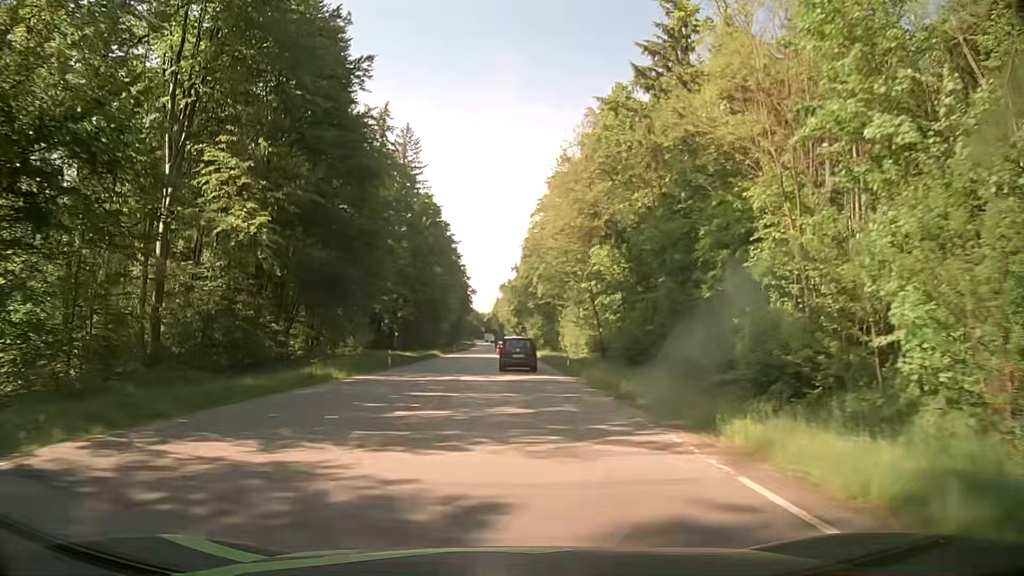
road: secondary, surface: asphalt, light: Day
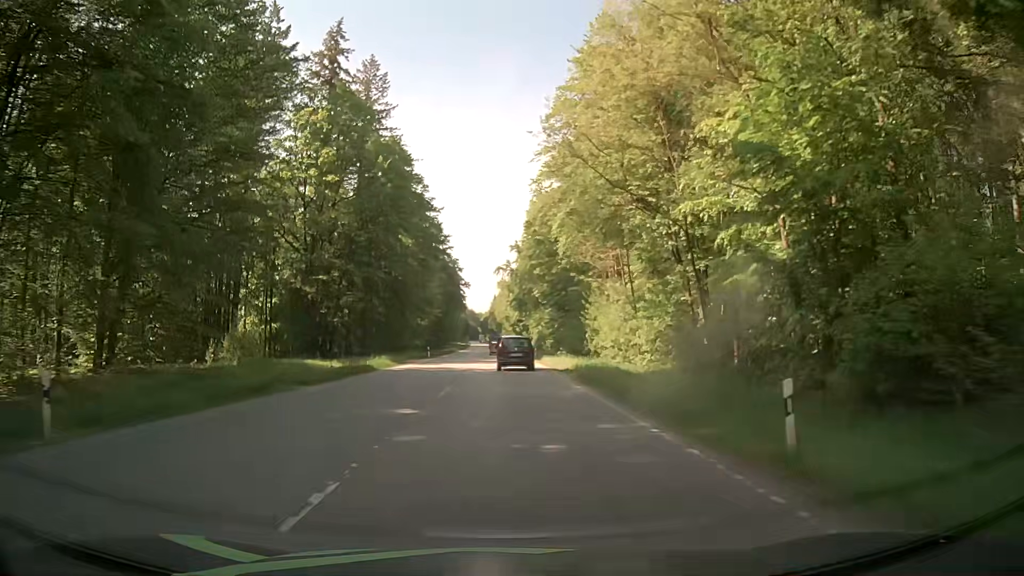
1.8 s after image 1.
(0.0, +31.1) m; 0°
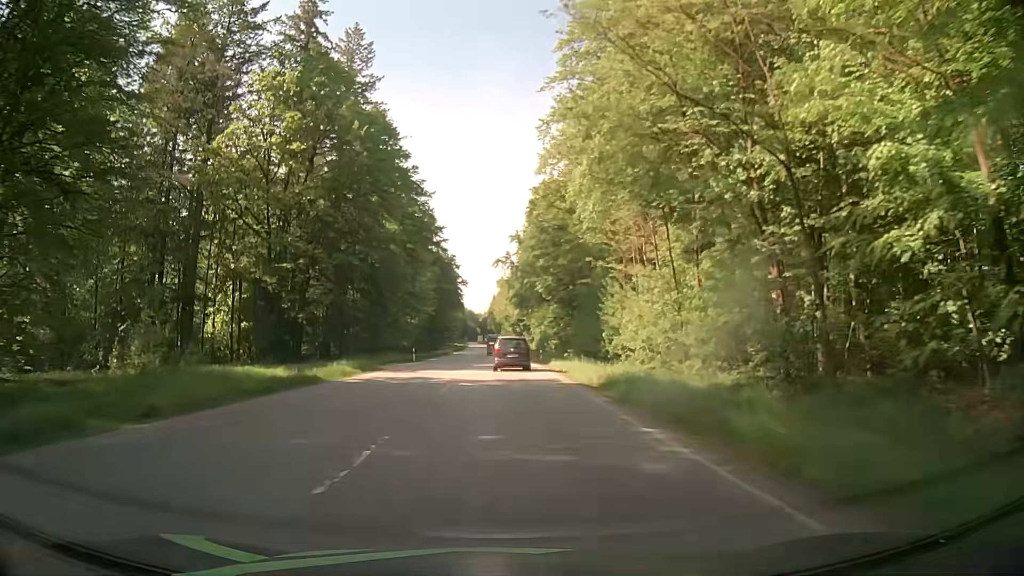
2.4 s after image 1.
(0.0, +10.4) m; +1°
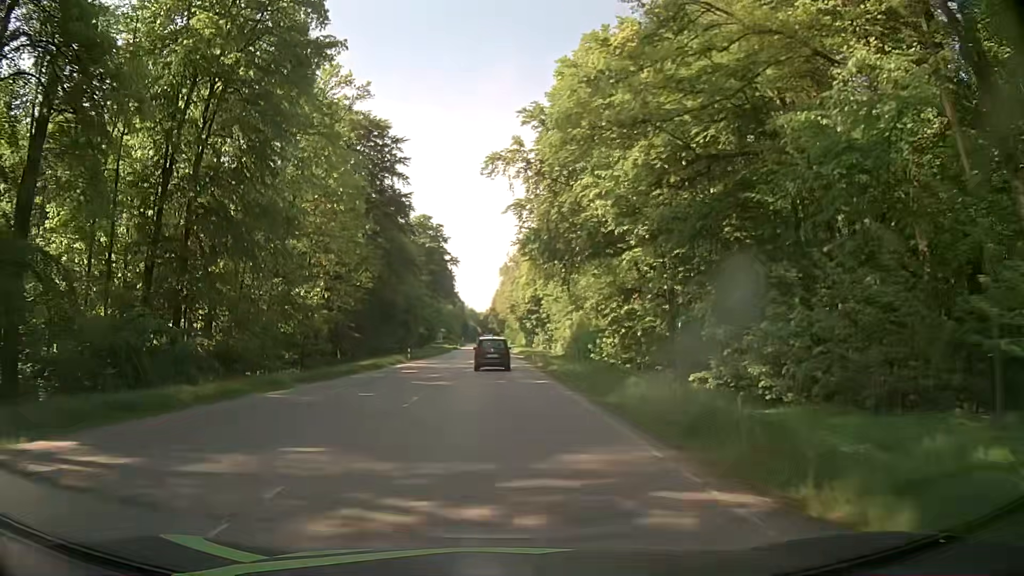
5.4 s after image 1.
(-0.4, +52.0) m; -1°
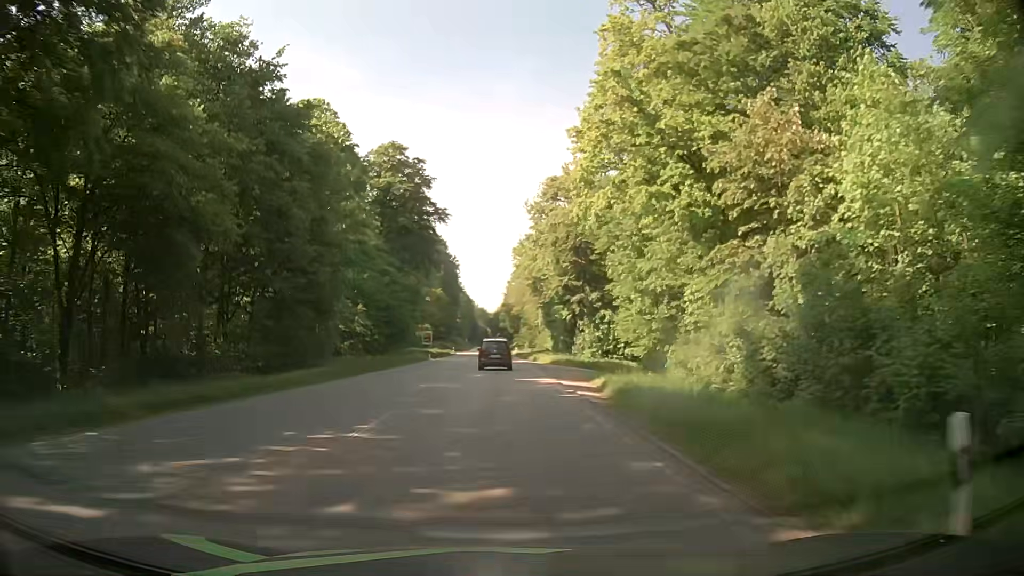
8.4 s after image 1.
(-0.1, +52.8) m; -1°
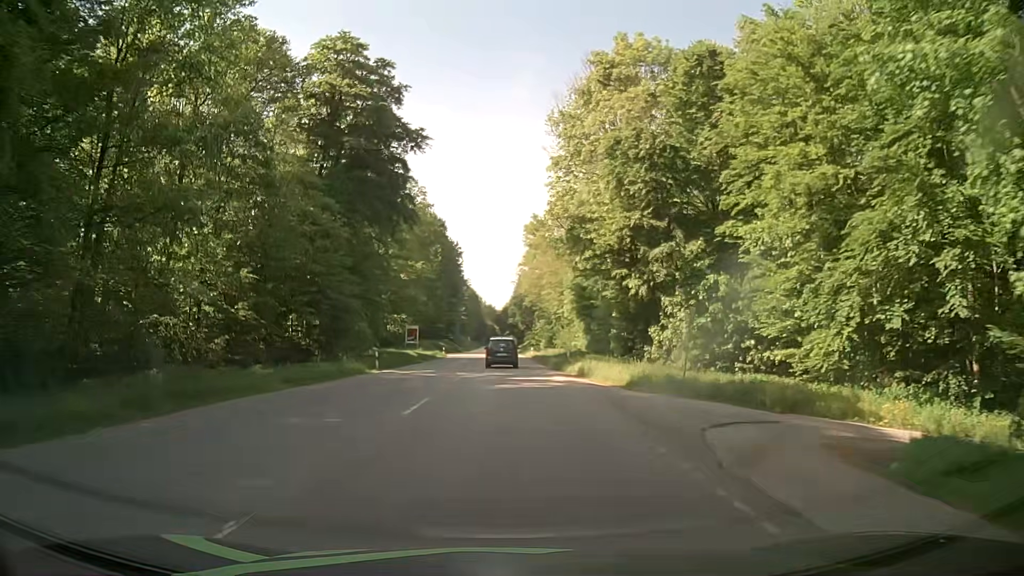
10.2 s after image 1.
(-0.2, +33.0) m; -1°
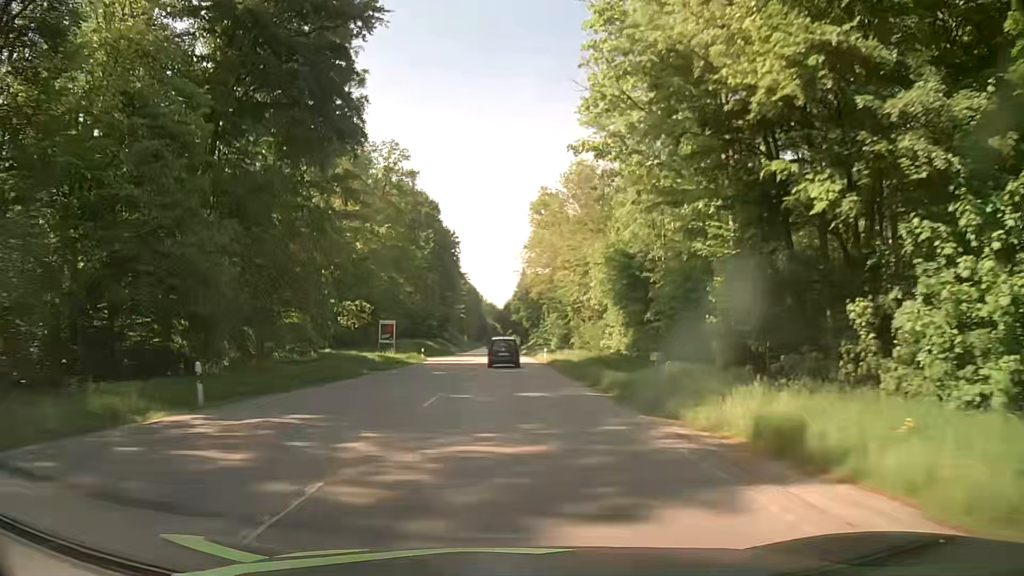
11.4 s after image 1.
(+0.1, +22.7) m; 0°
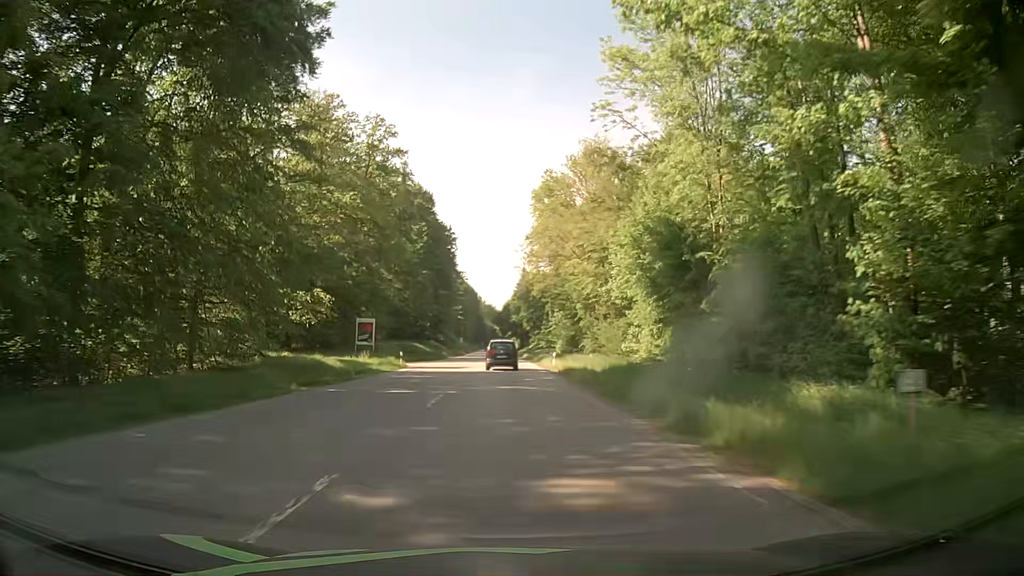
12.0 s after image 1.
(+0.1, +11.5) m; 0°
(0, +10) (0, +20) (0, +30) (0, +40) (0, +50) (0, +60) (0, +70) (0, +80) (0, +90) (0, +100) m
